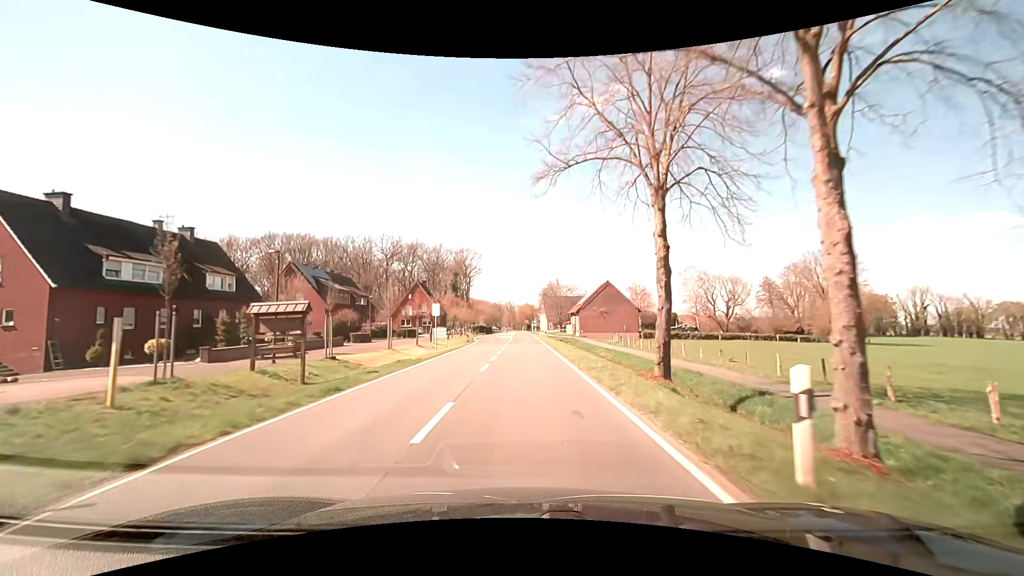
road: secondary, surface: asphalt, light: Day
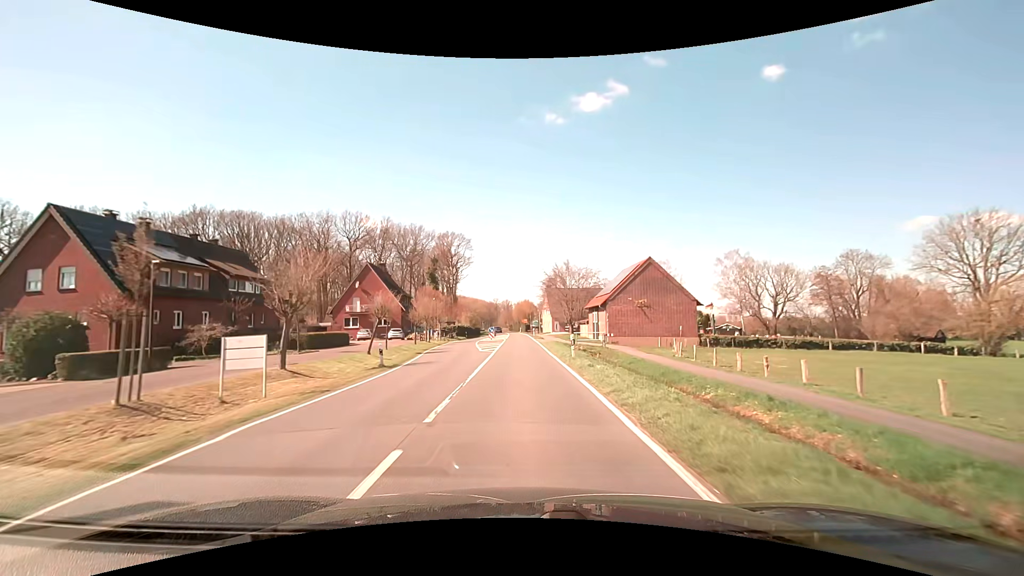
(+0.2, +30.4) m; 0°
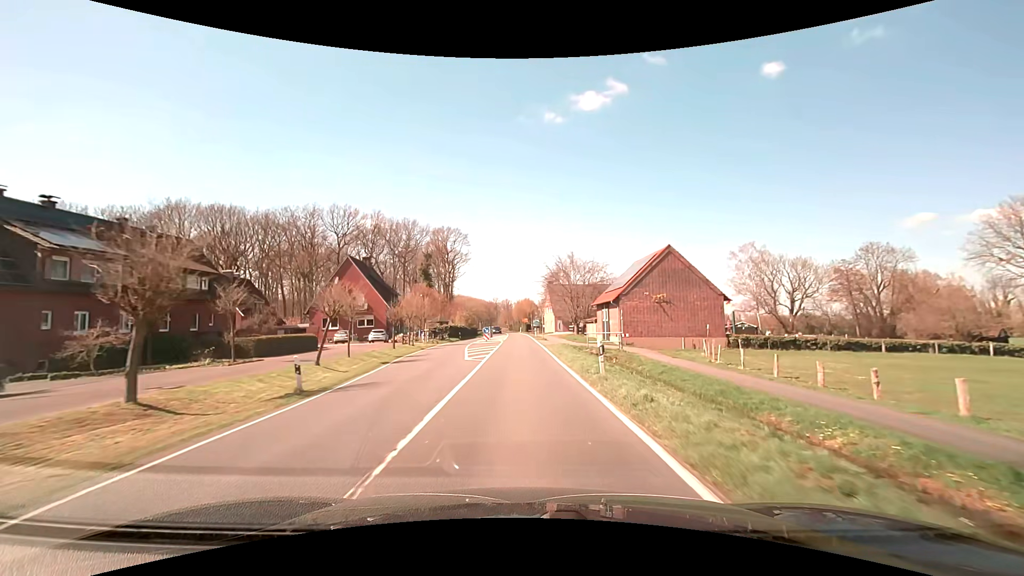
(0.0, +7.6) m; 0°
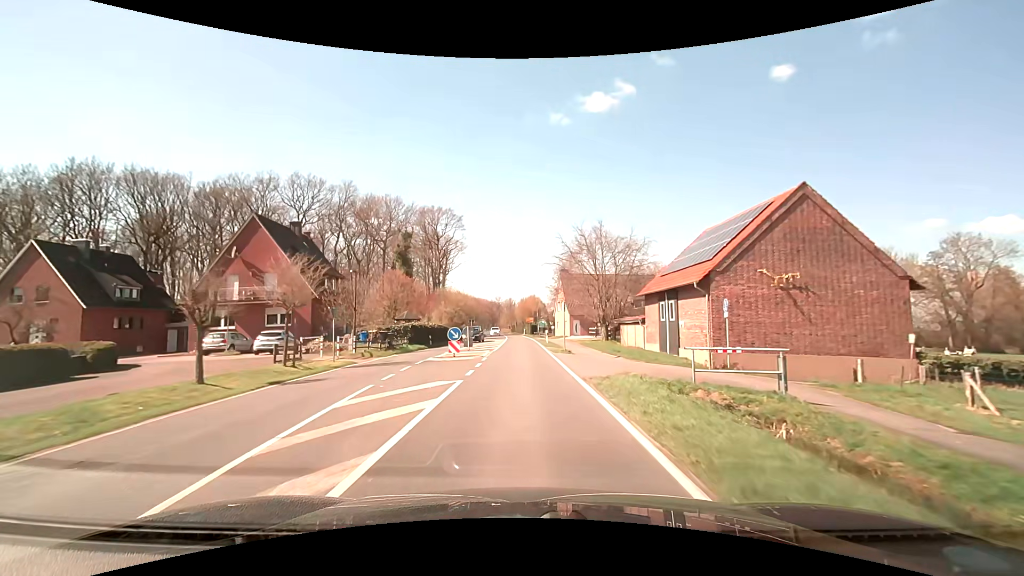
(0.0, +22.9) m; 0°
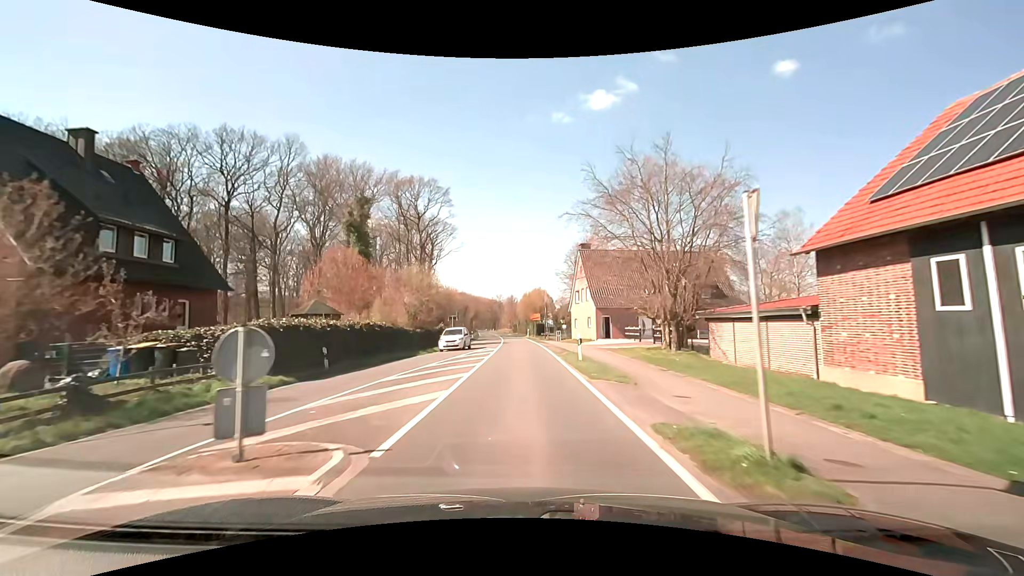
(0.0, +22.8) m; 0°
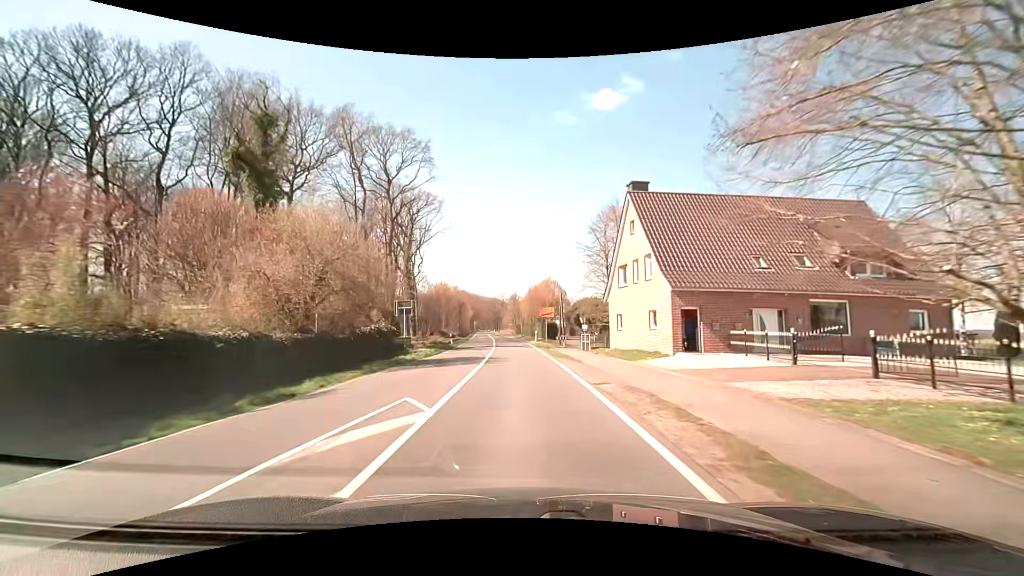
(-0.1, +22.8) m; 0°
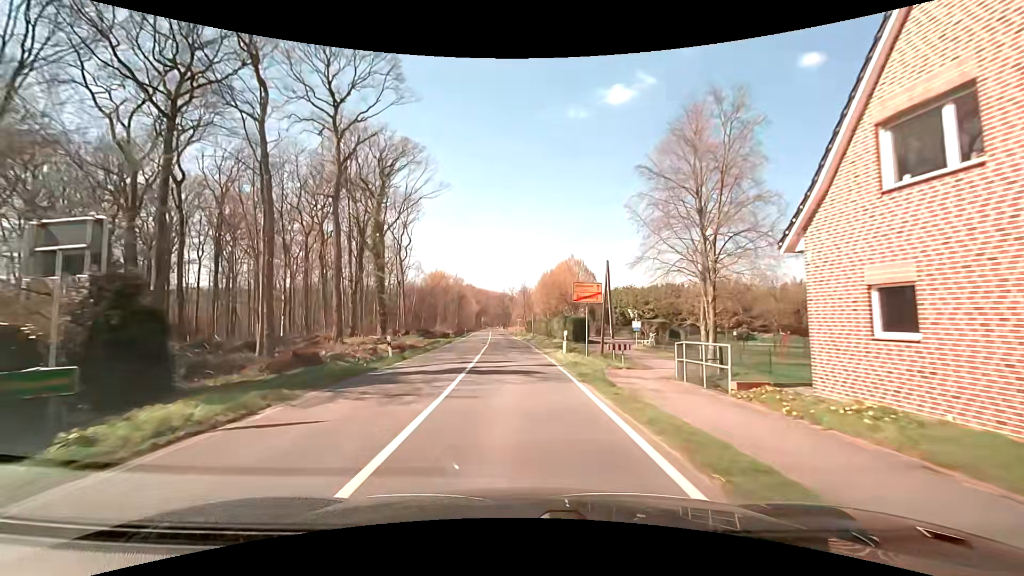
(-0.2, +22.9) m; -1°
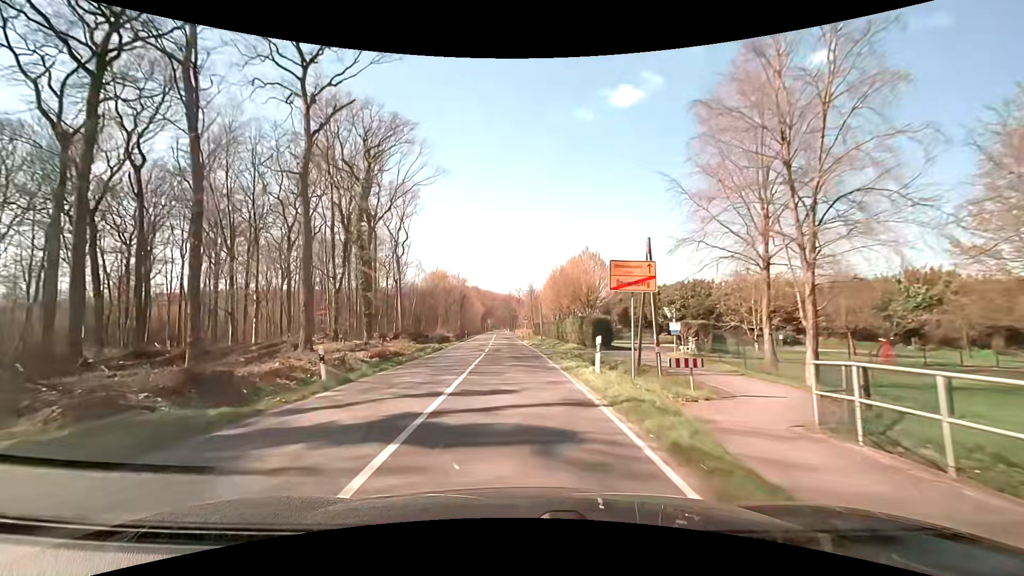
(-0.1, +7.8) m; -1°
(0, +10) (0, +20) (-1, +30) (-1, +40) (-2, +50) (-2, +60) (-3, +70) (-3, +80) (-4, +90) (-4, +100) m
